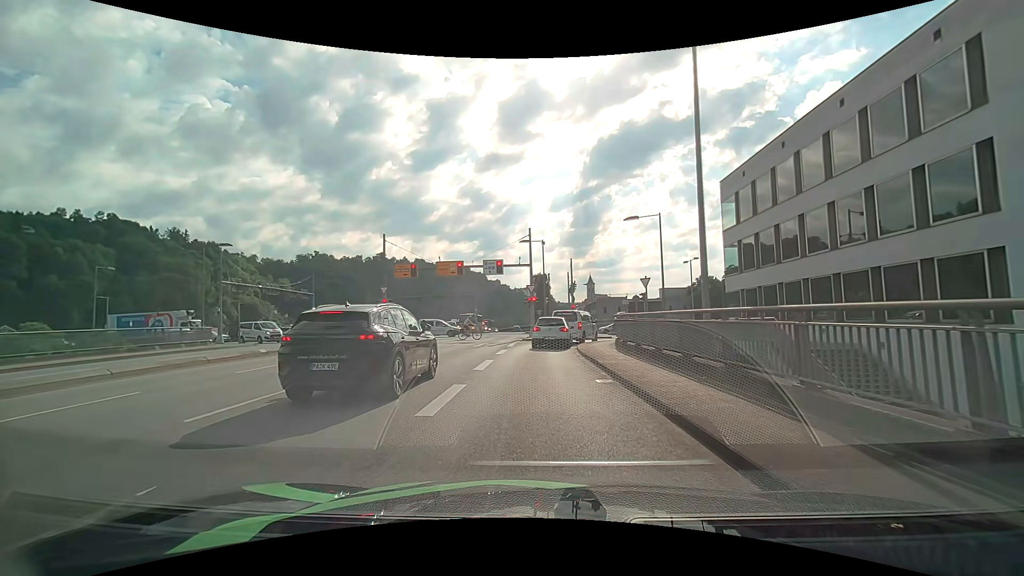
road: primary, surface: asphalt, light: Day
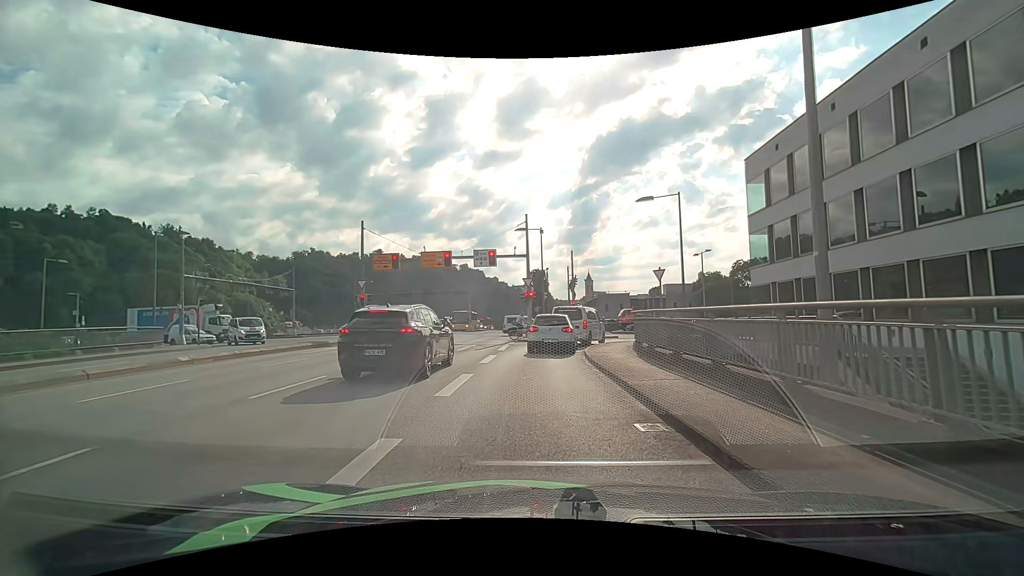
(0.0, +4.5) m; -1°
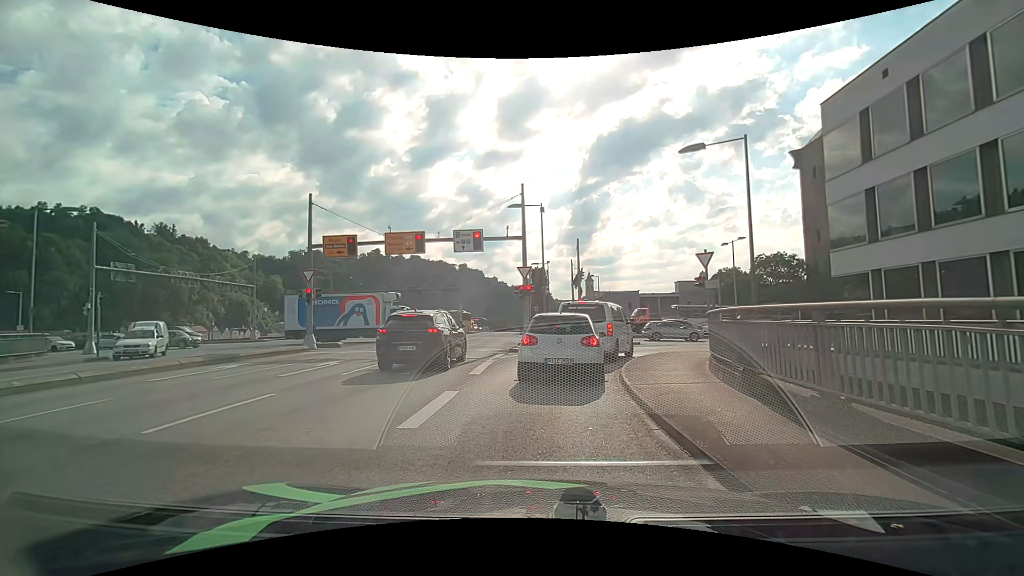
(+0.2, +8.1) m; +1°
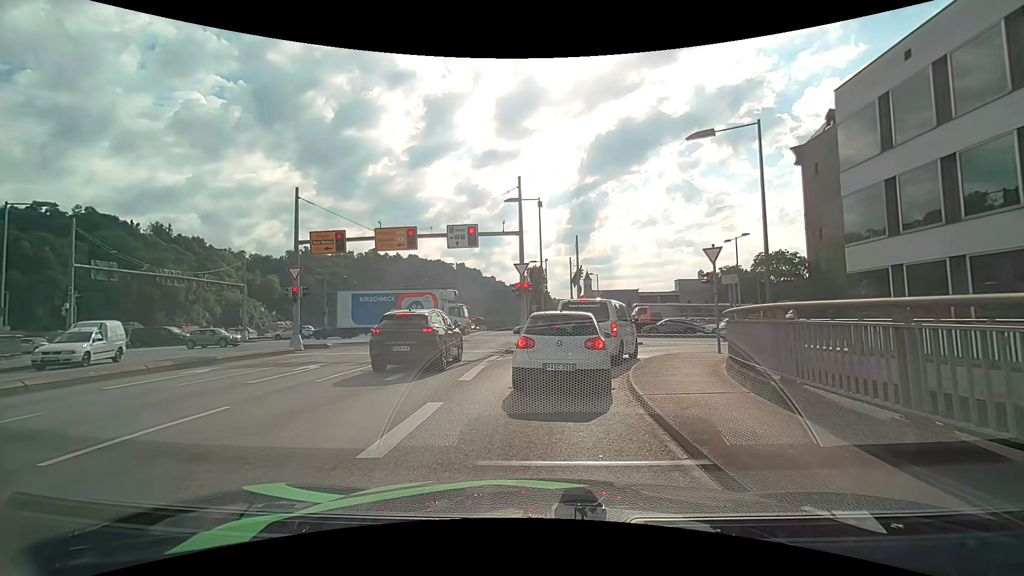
(0.0, +1.2) m; 0°
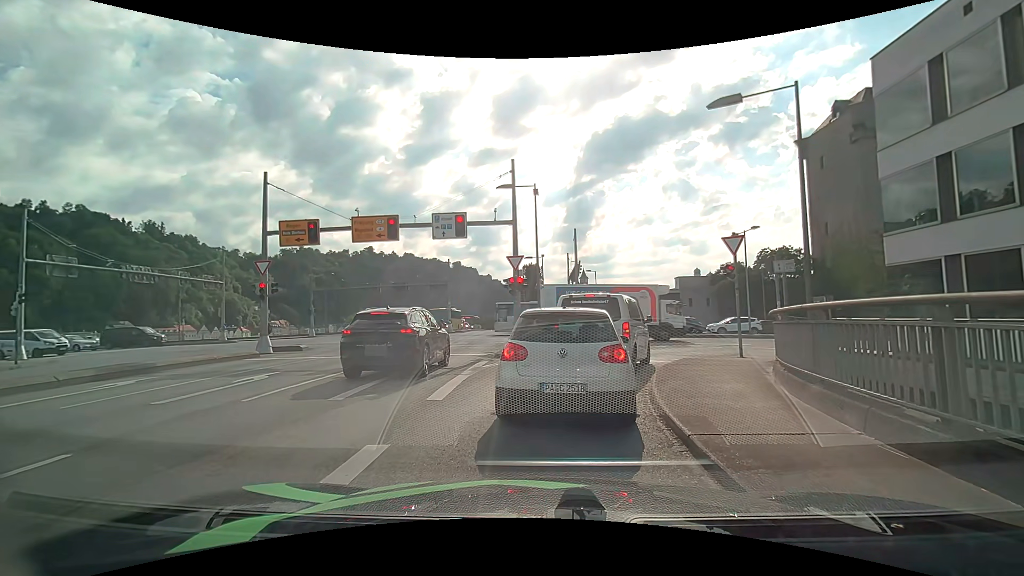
(-0.1, +2.5) m; -2°
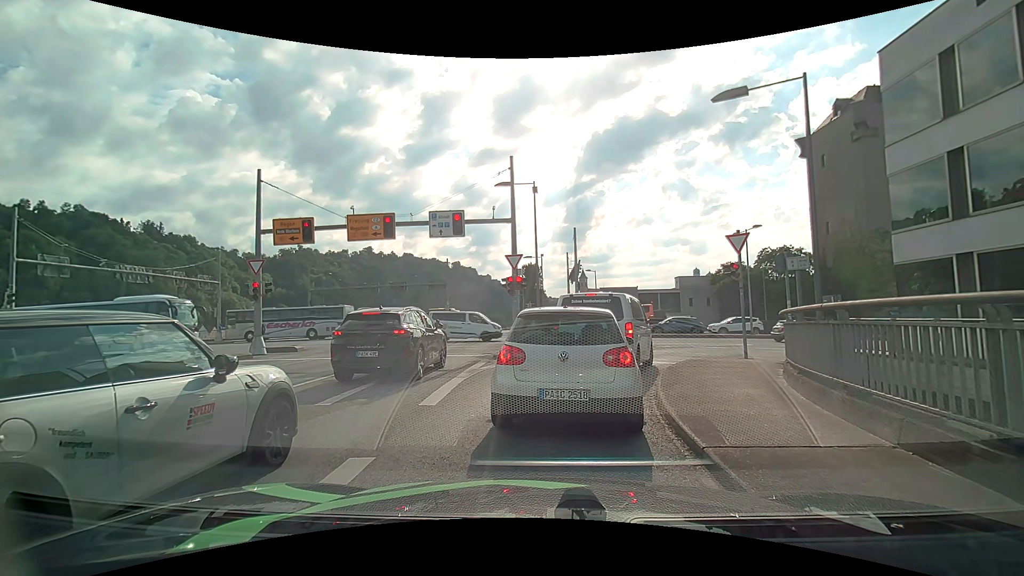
(0.0, +0.5) m; 0°
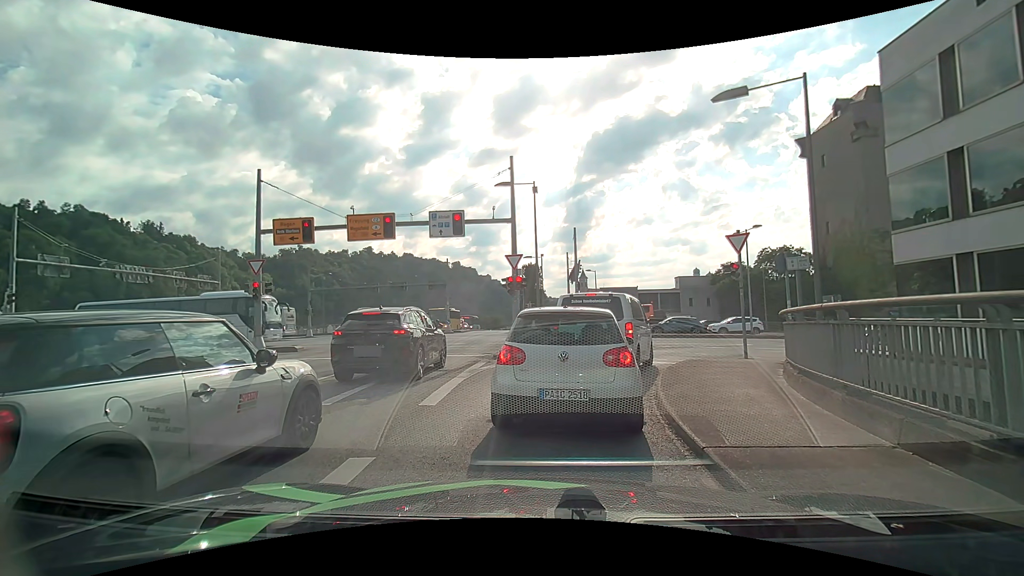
(0.0, 0.0) m; 0°
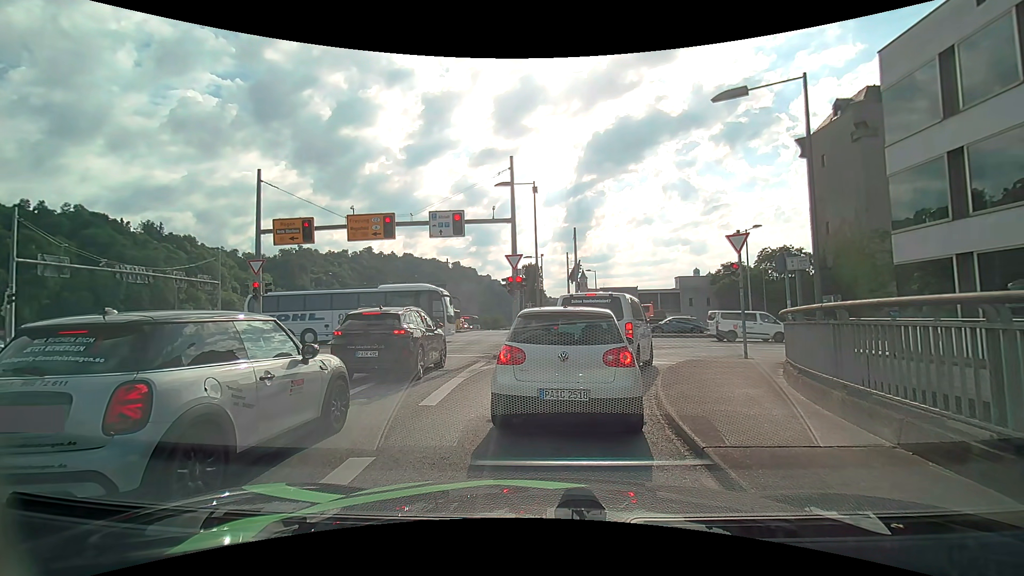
(0.0, 0.0) m; 0°
